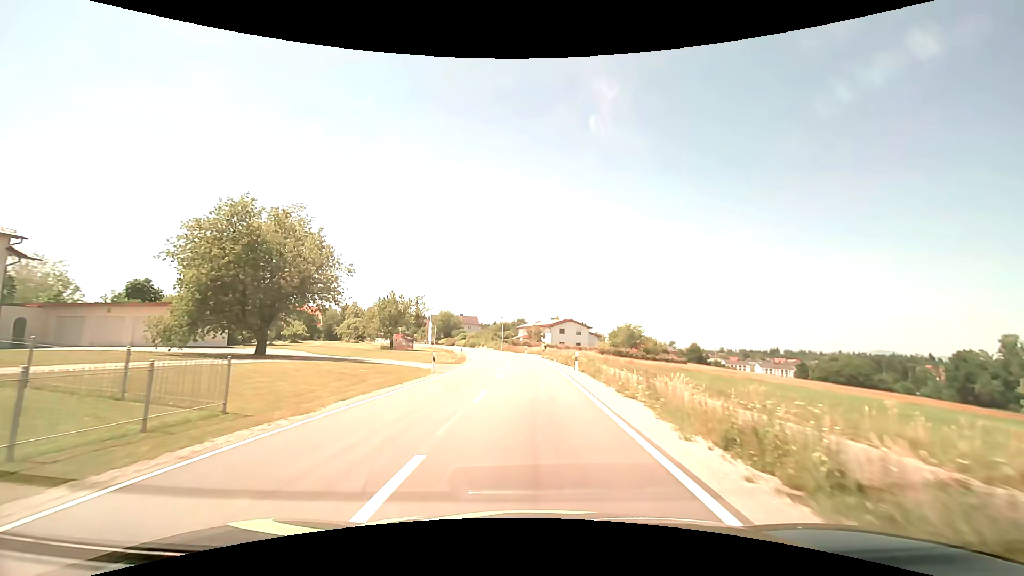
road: tertiary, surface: asphalt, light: Day
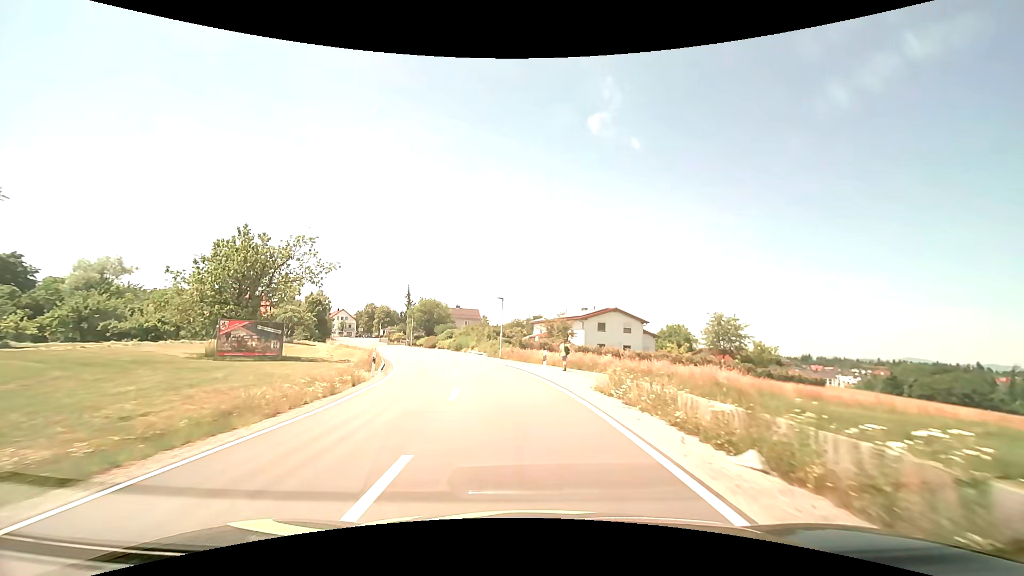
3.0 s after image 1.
(-0.3, +36.0) m; -2°
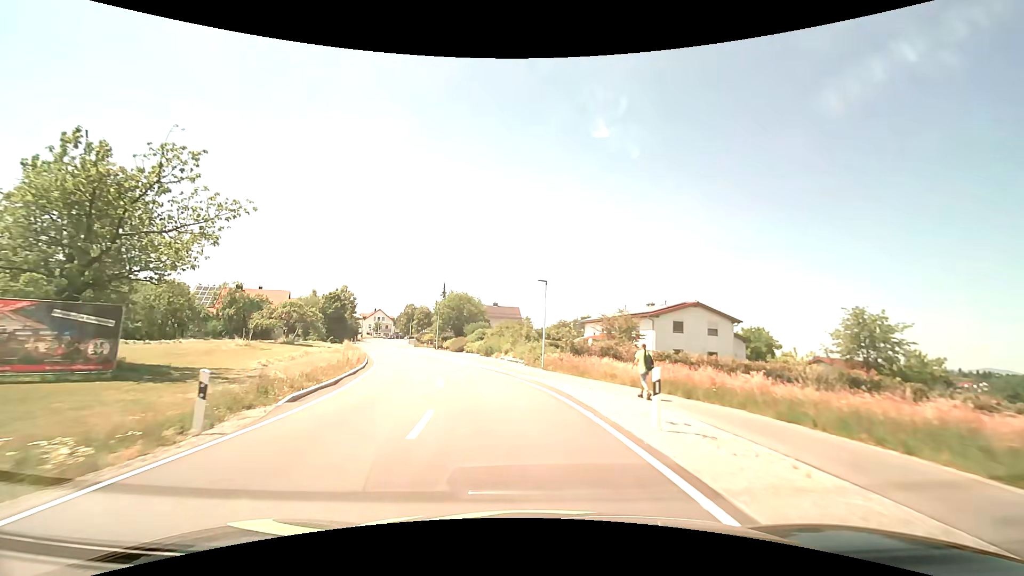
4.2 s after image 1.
(-0.6, +14.1) m; -5°
